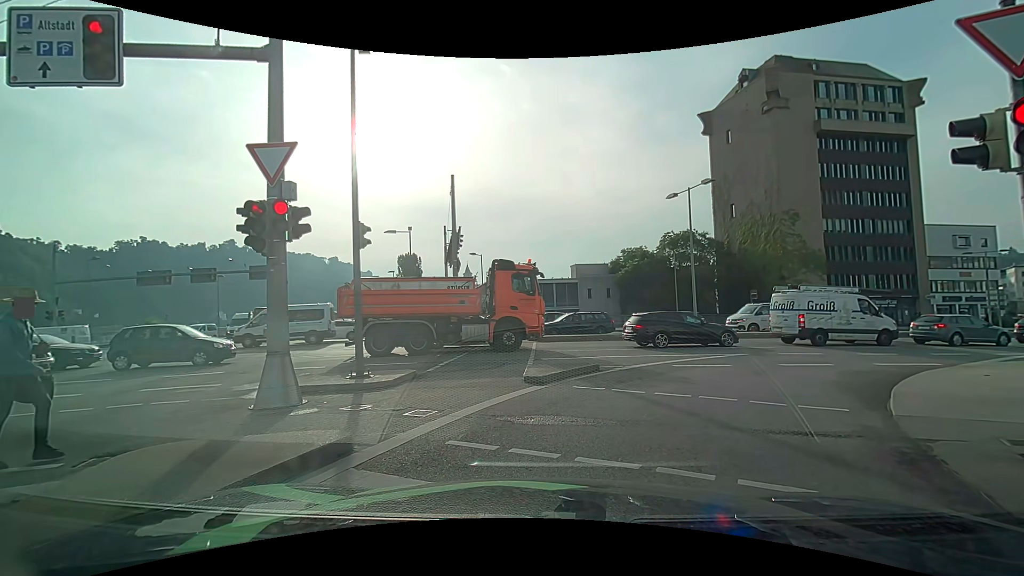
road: primary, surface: asphalt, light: Day
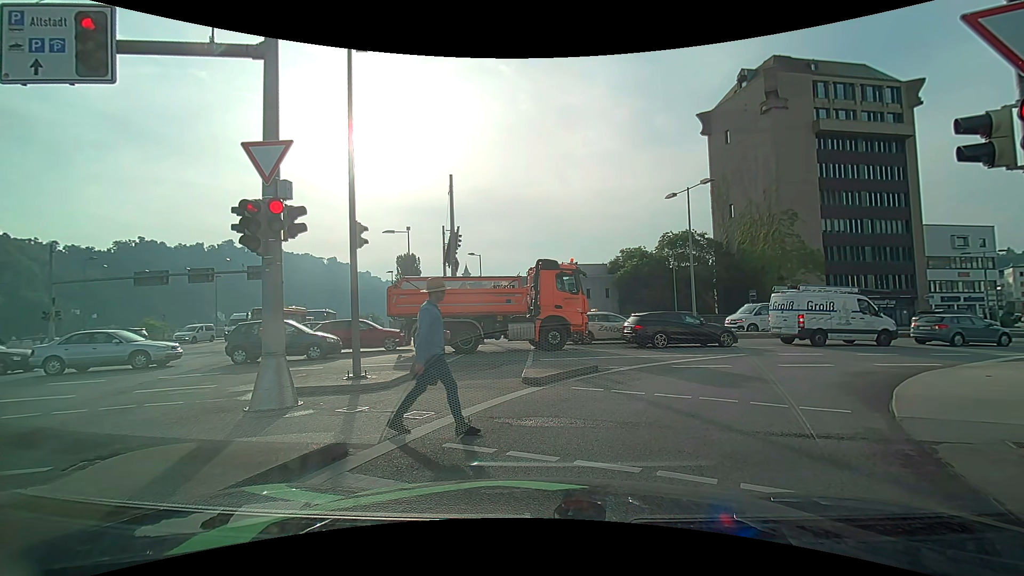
(0.0, +0.2) m; 0°
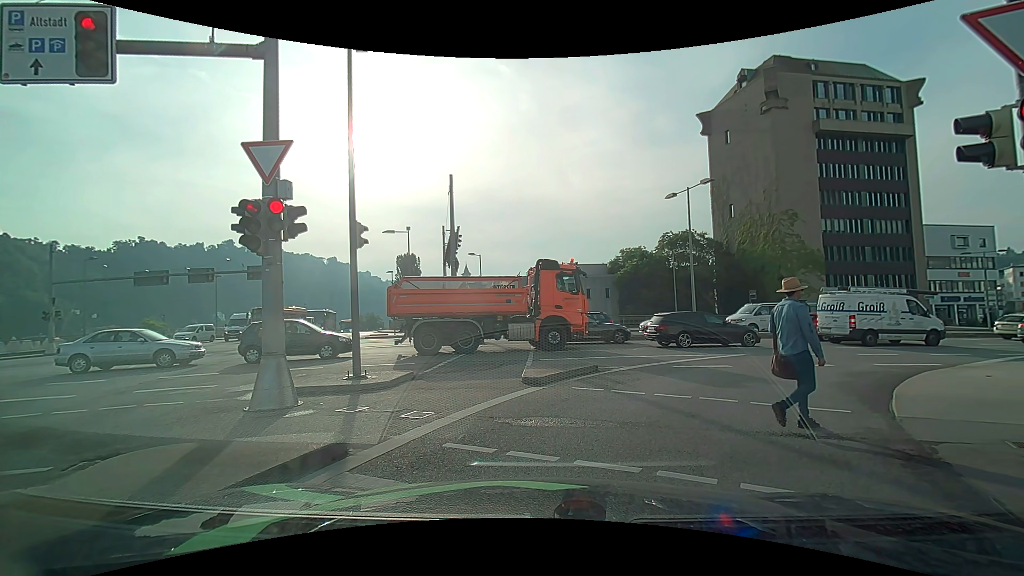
(0.0, 0.0) m; 0°
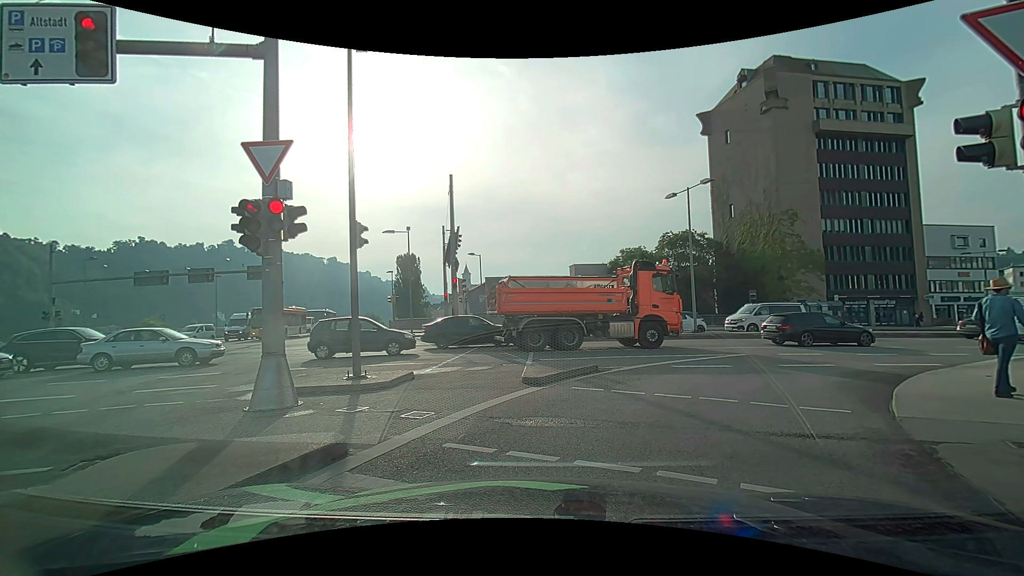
(0.0, 0.0) m; 0°
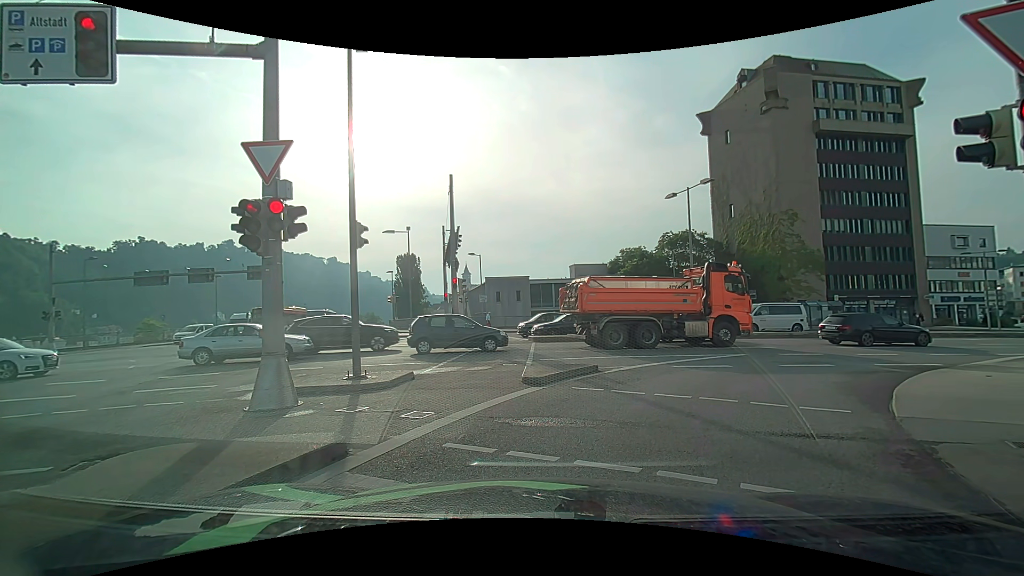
(0.0, 0.0) m; 0°
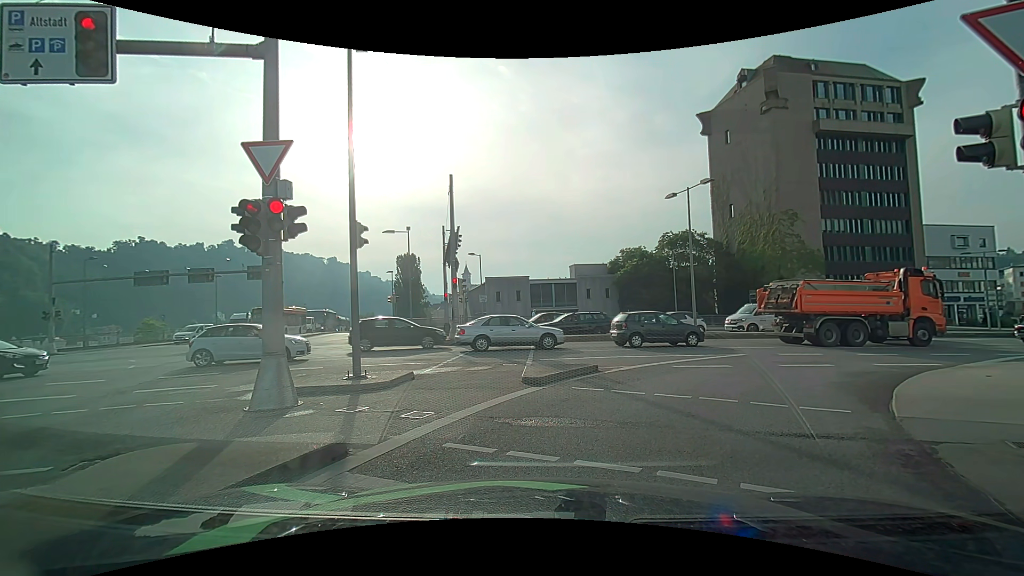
(0.0, 0.0) m; 0°
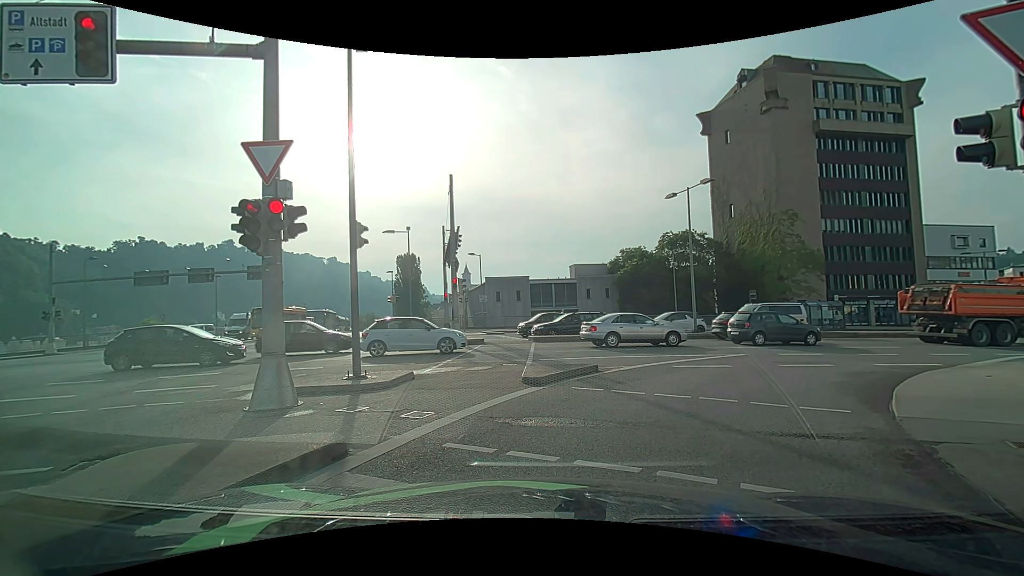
(0.0, 0.0) m; 0°
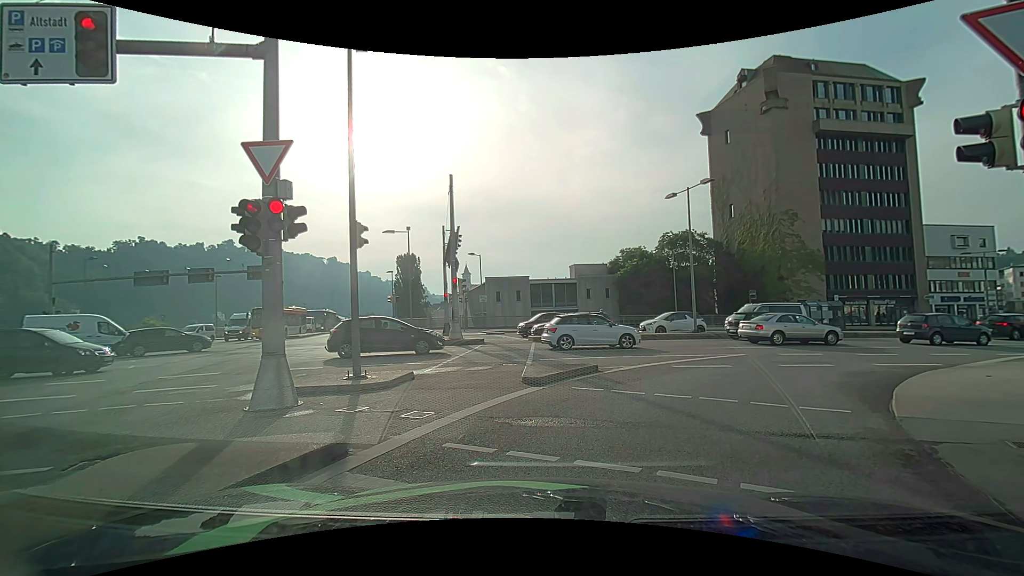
(0.0, 0.0) m; 0°
